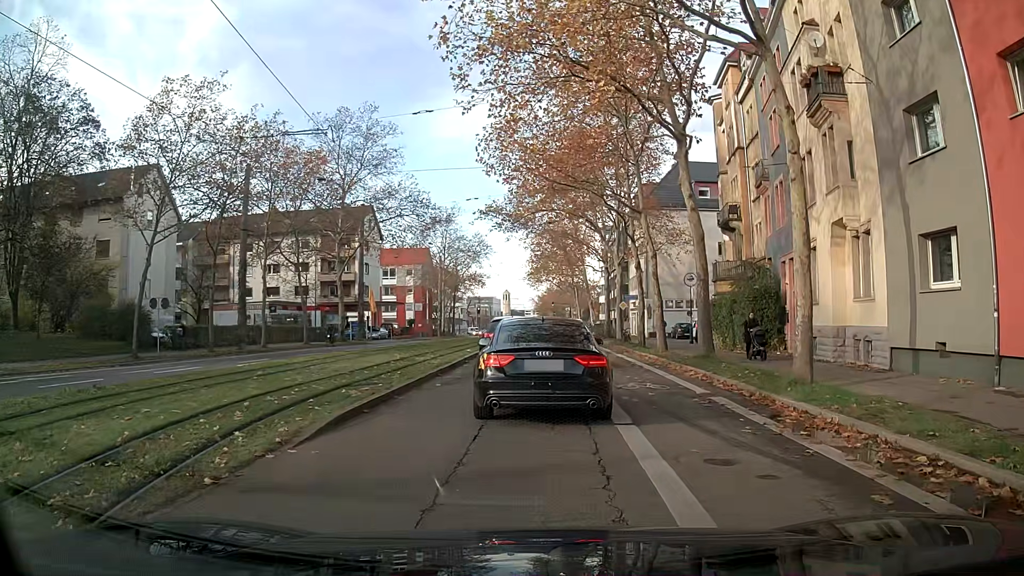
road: secondary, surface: asphalt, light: Day
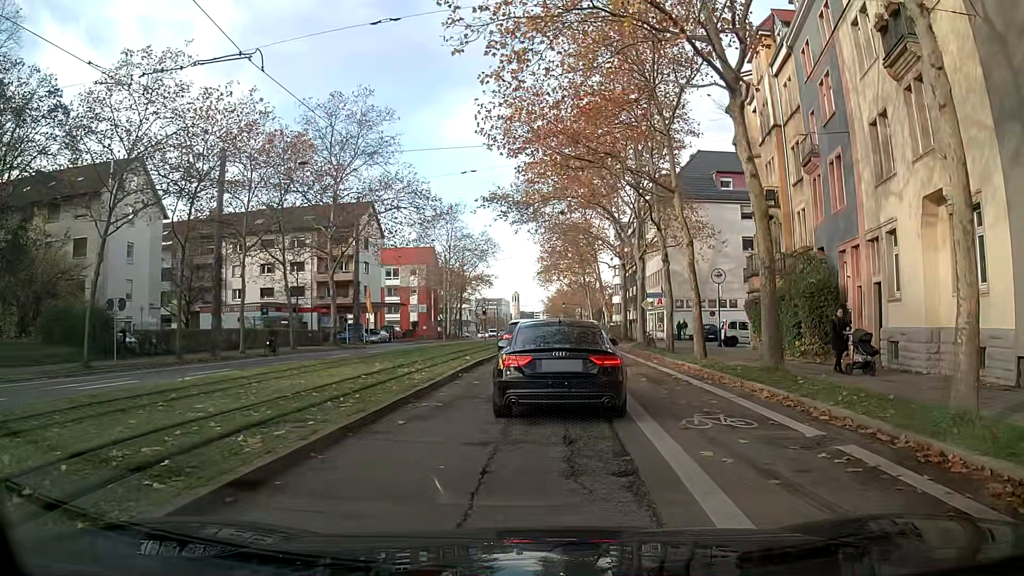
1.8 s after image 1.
(0.0, +5.1) m; 0°
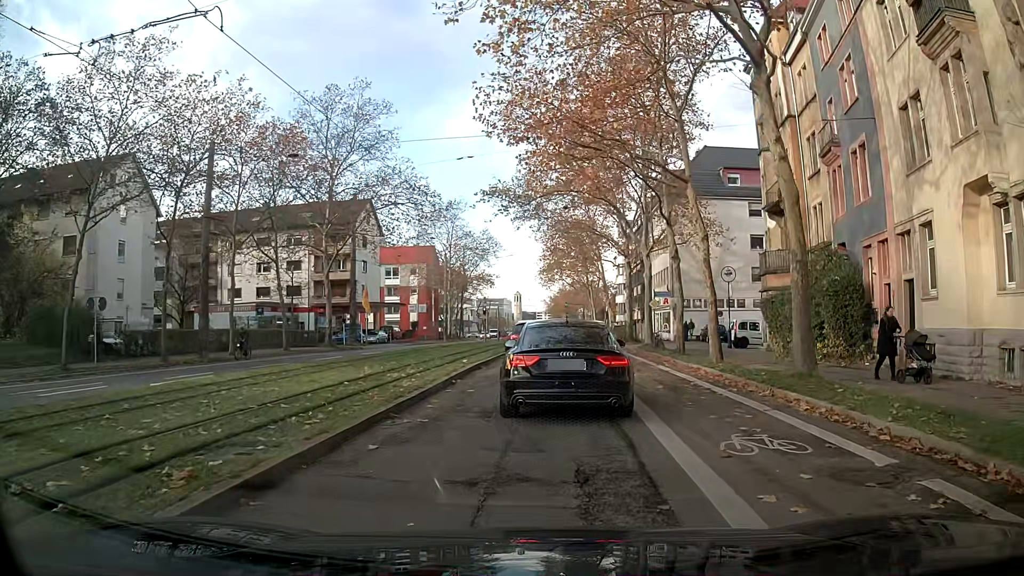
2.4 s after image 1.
(0.0, +1.8) m; 0°
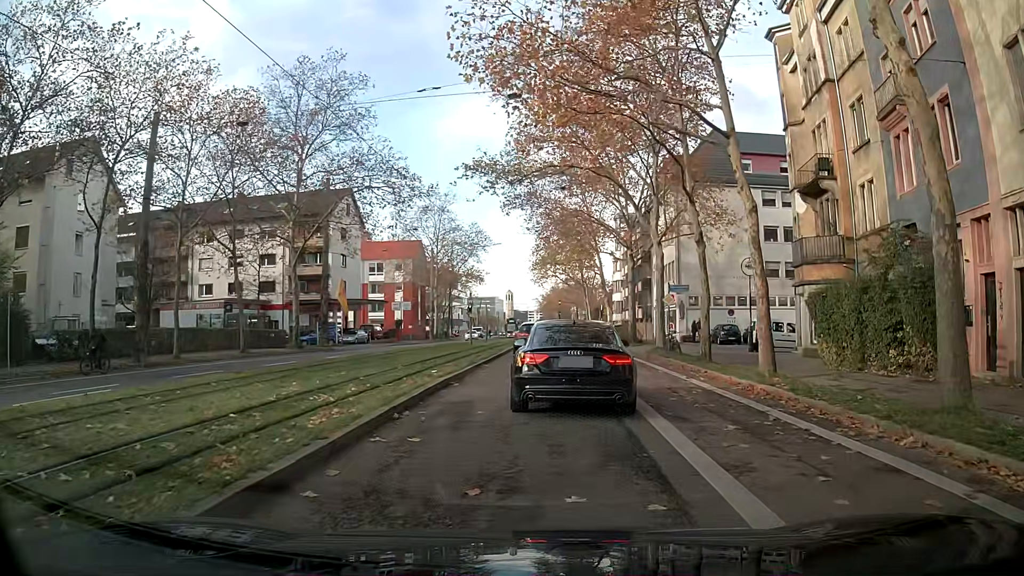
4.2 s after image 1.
(0.0, +5.7) m; +2°
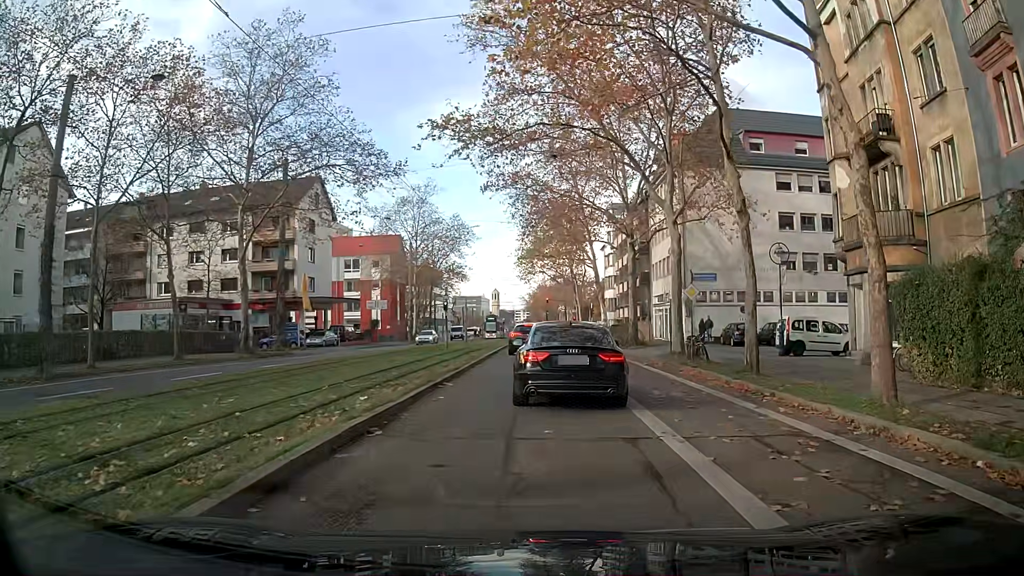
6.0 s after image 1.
(+0.1, +6.6) m; +1°
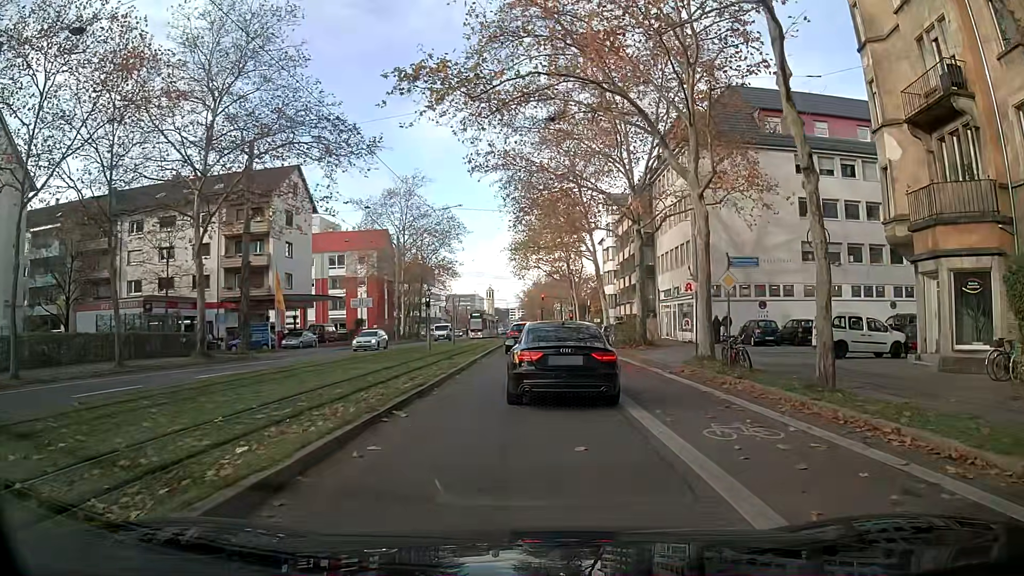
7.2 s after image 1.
(0.0, +5.0) m; 0°
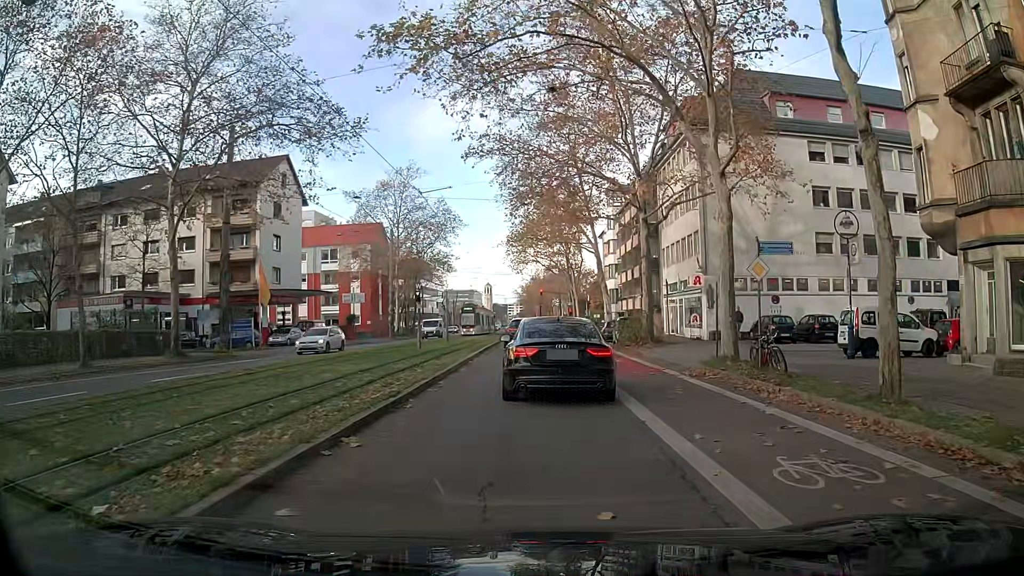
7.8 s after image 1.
(0.0, +2.6) m; 0°
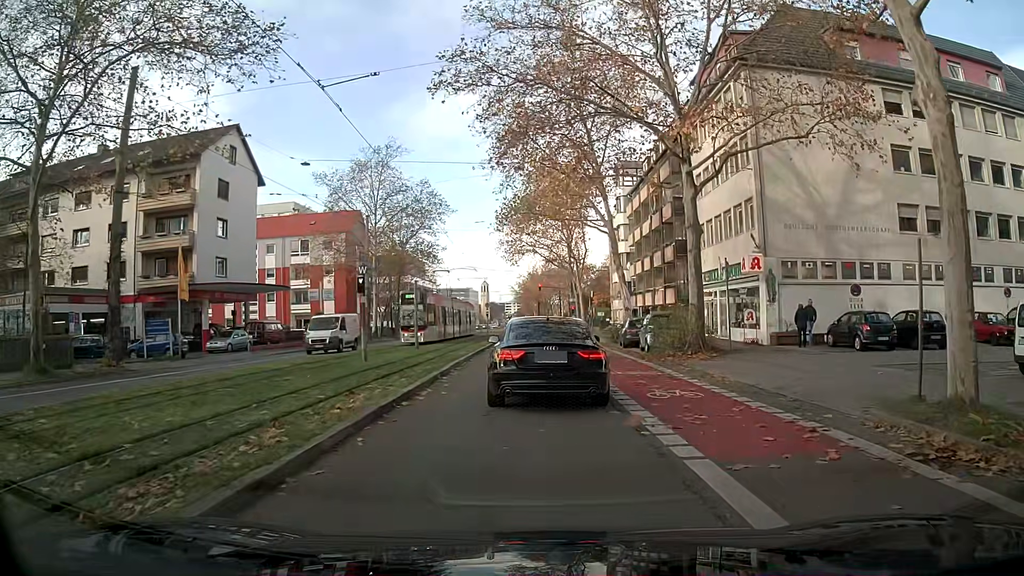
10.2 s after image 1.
(0.0, +10.7) m; 0°
